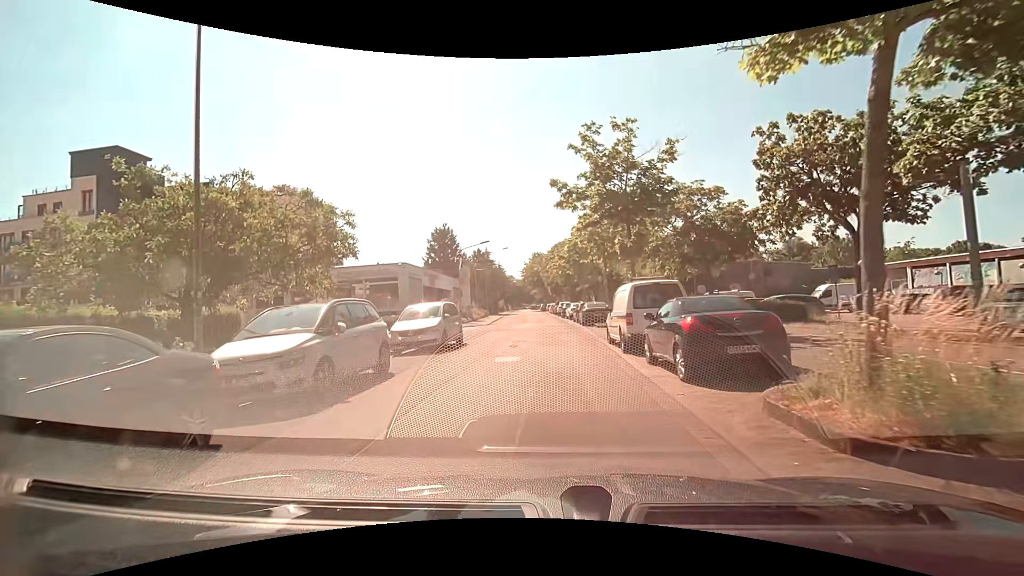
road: residential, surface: asphalt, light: Day
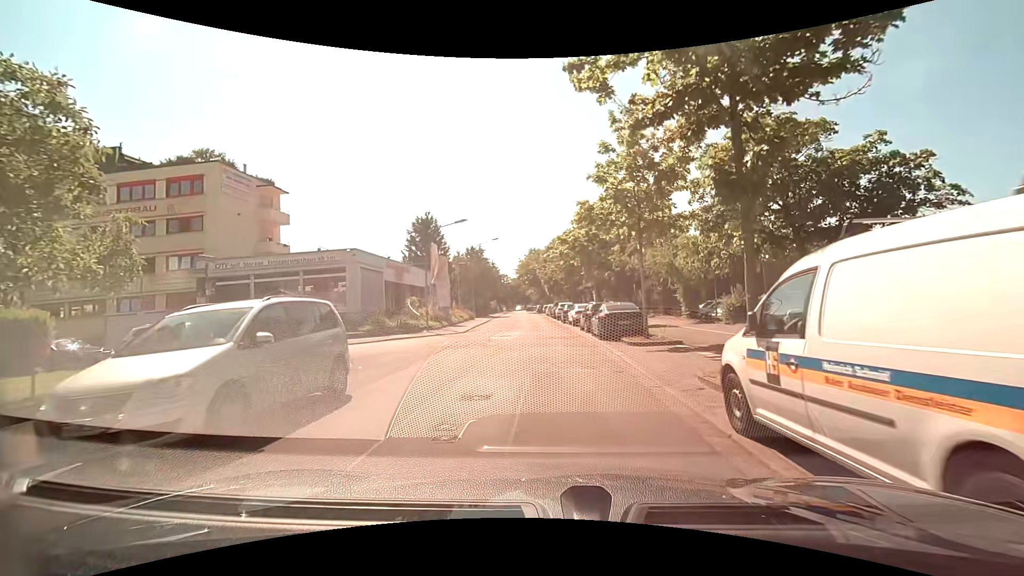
(0.0, +11.0) m; -1°
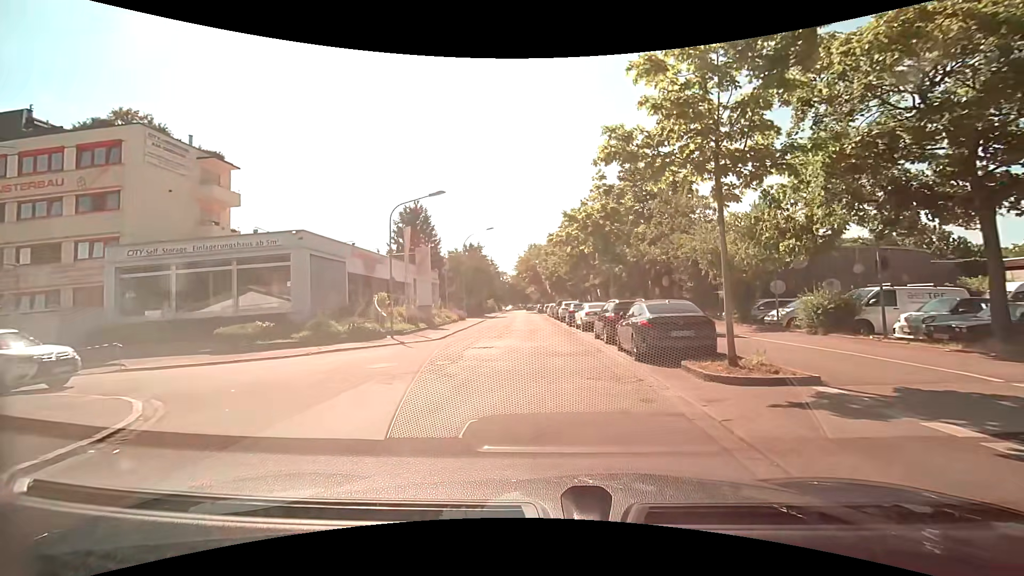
(+0.1, +7.5) m; 0°
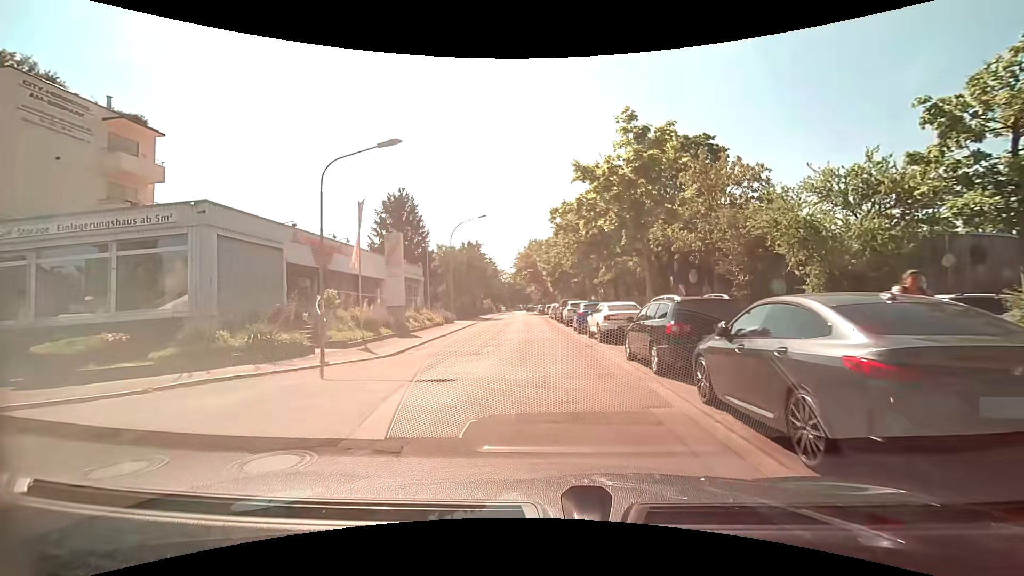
(+0.1, +7.7) m; +1°
(0, +10) (0, +20) (-1, +30) (-1, +40) (-1, +50) (-2, +60) (-2, +70) (-3, +80) (-3, +90) (-5, +100) m
